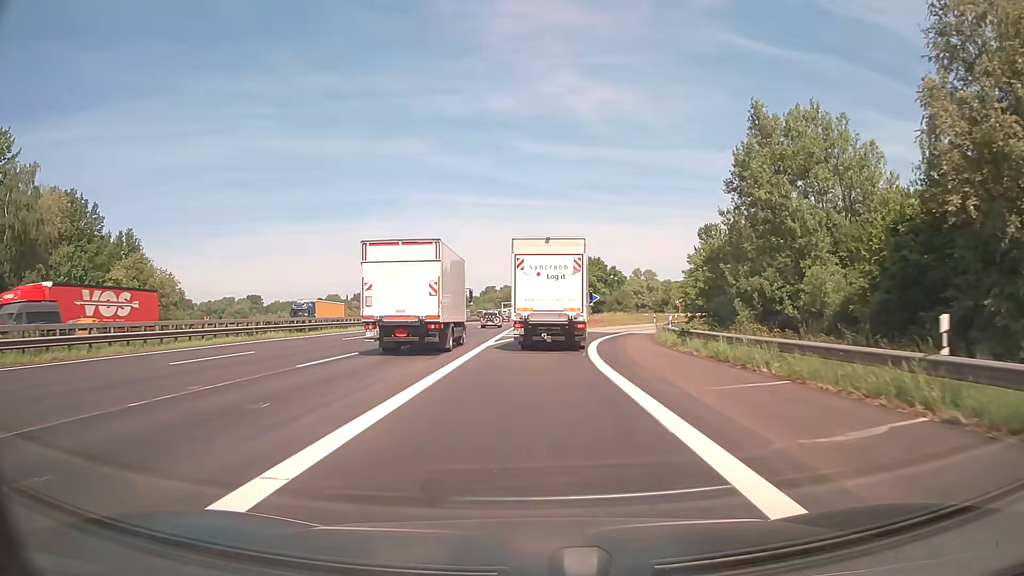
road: motorway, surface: asphalt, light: Day
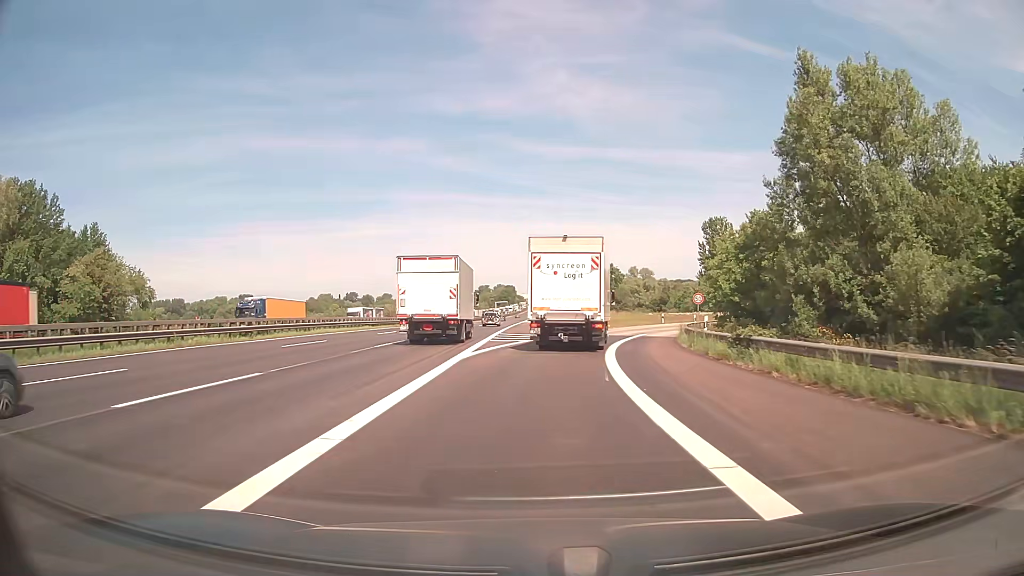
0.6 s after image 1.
(0.0, +8.2) m; +1°
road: motorway_link
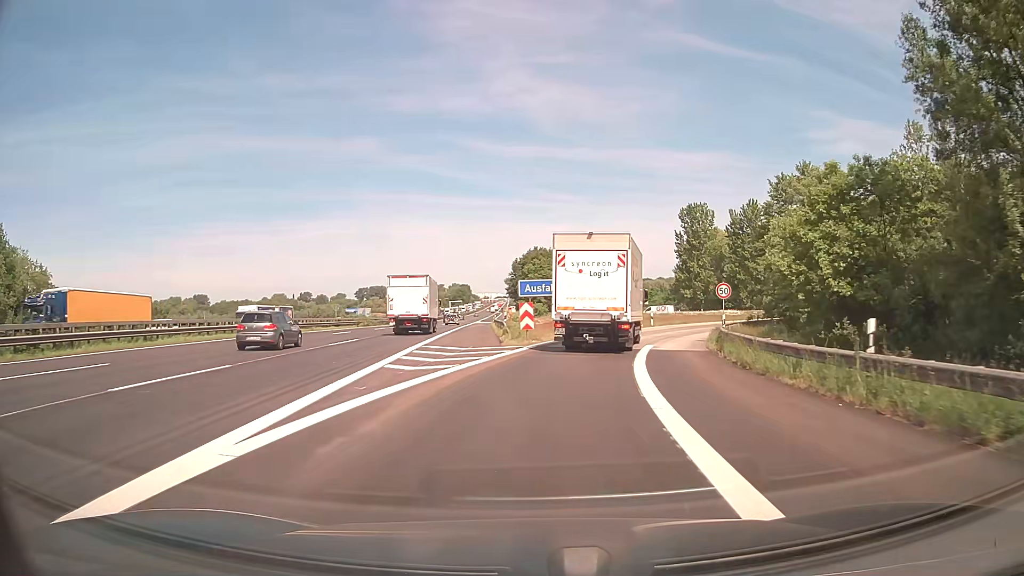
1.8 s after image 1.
(+0.4, +15.9) m; +3°
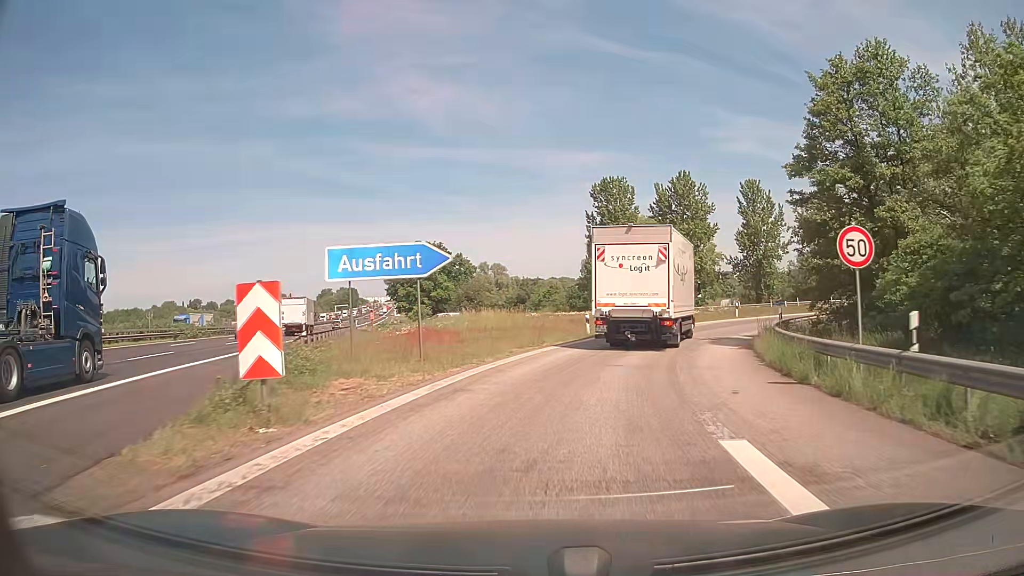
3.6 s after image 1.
(+1.6, +21.7) m; +9°
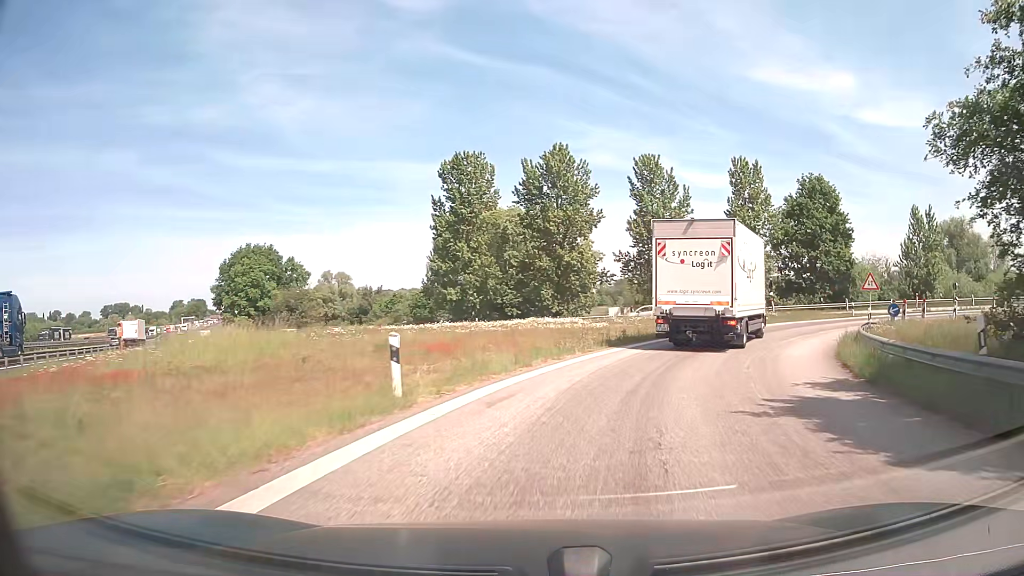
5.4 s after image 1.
(+1.9, +19.8) m; +12°
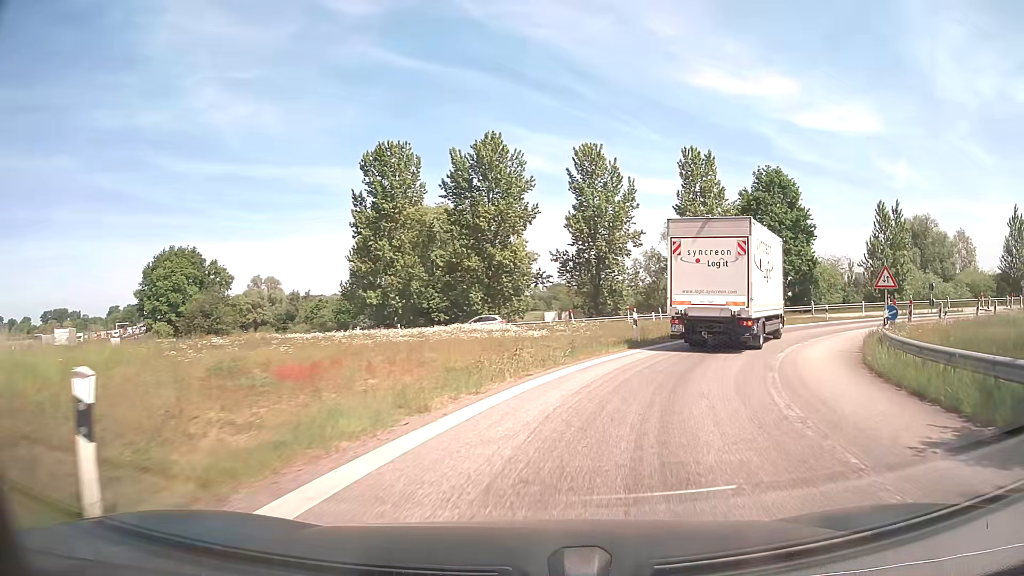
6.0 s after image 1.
(+0.3, +6.3) m; +6°
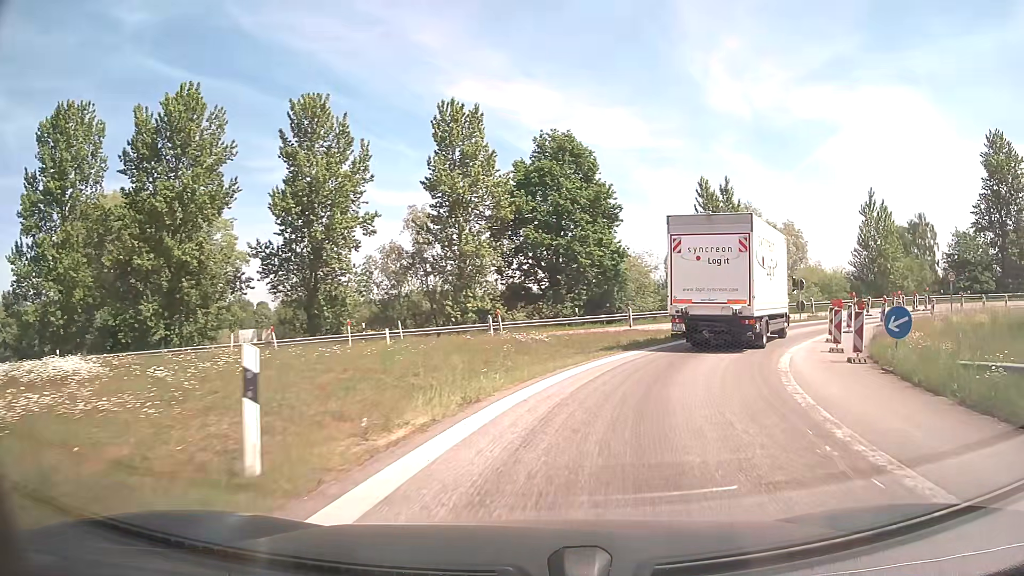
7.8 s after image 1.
(+3.0, +17.3) m; +21°
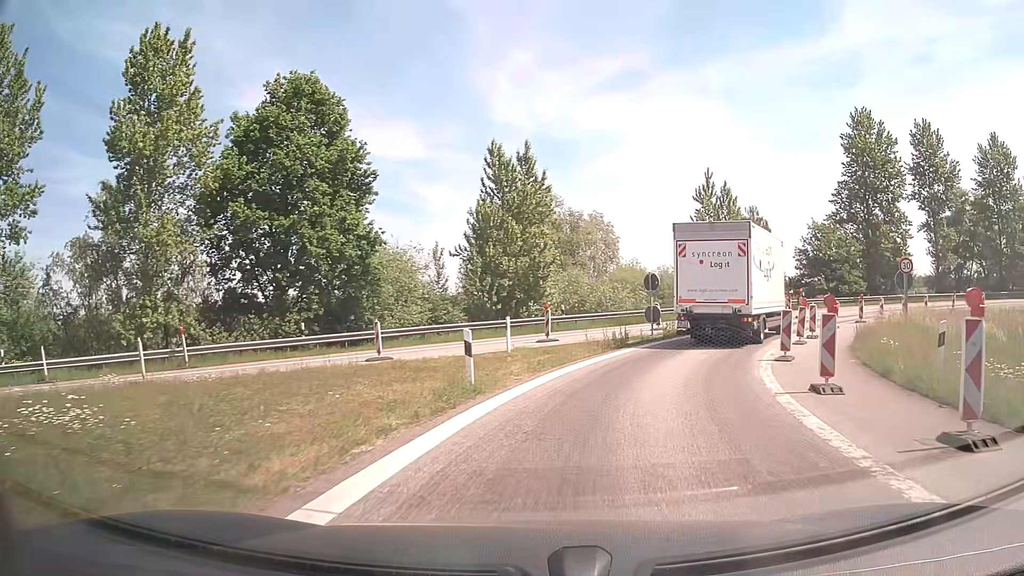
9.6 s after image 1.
(+2.4, +14.5) m; +20°
(+1, +10) (+4, +19) (+9, +28) (+15, +36) (+22, +43) (+31, +48) (+40, +51) (+50, +52) (+60, +51) (+70, +49) m
